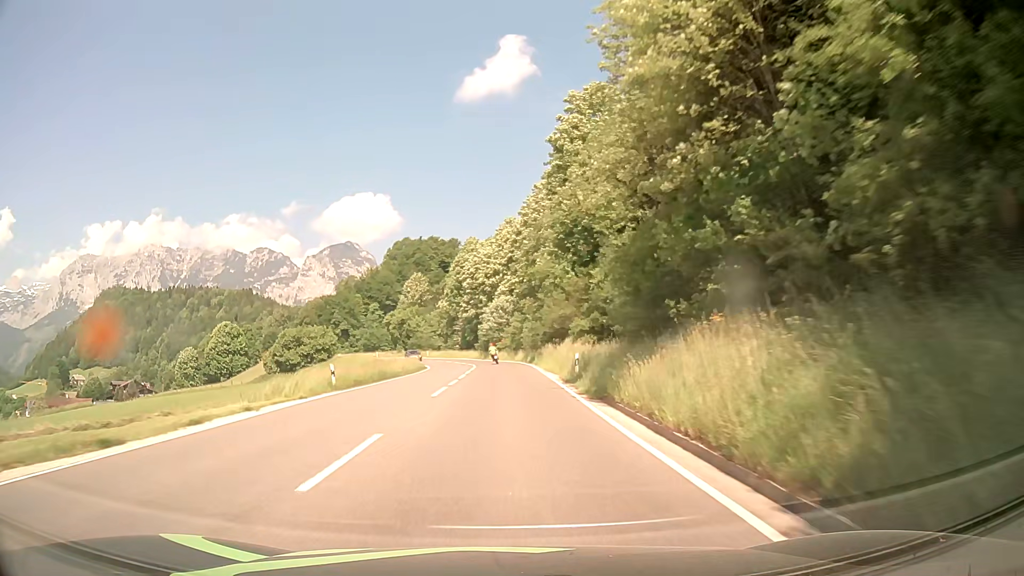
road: primary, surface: asphalt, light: Day
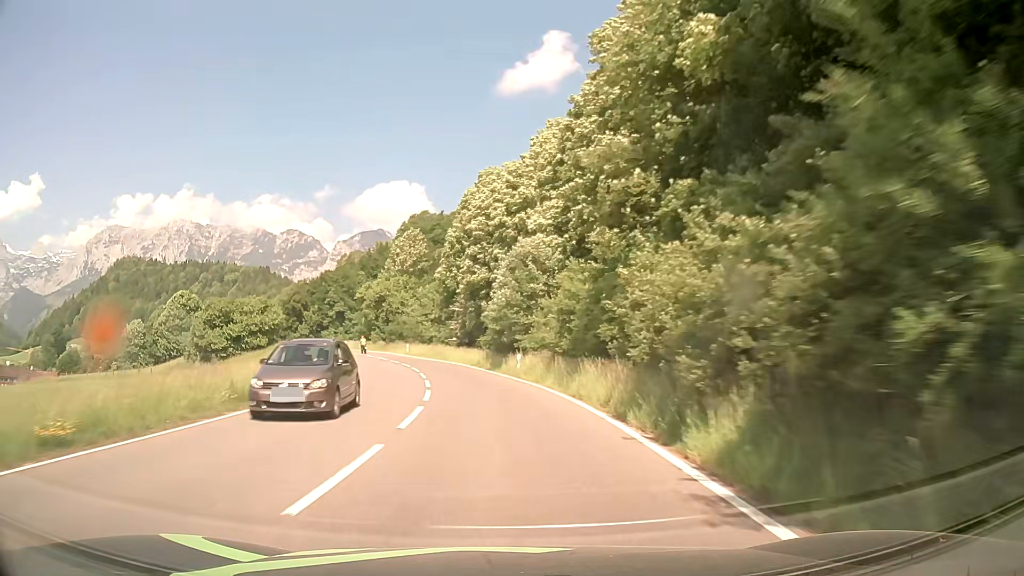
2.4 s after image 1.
(-0.4, +42.9) m; -3°
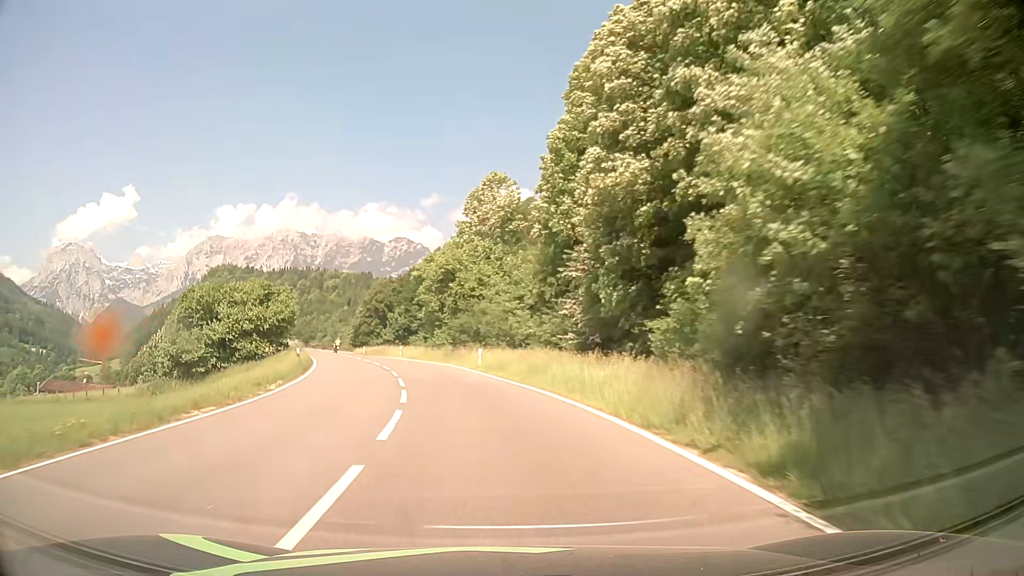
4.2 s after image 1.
(-2.2, +32.1) m; -9°
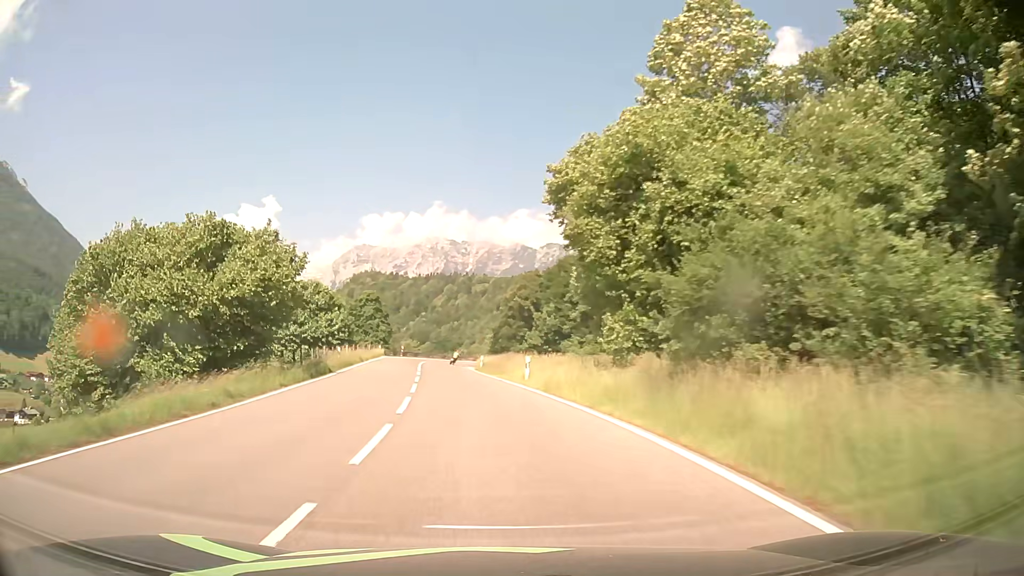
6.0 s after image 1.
(-3.5, +31.9) m; -13°
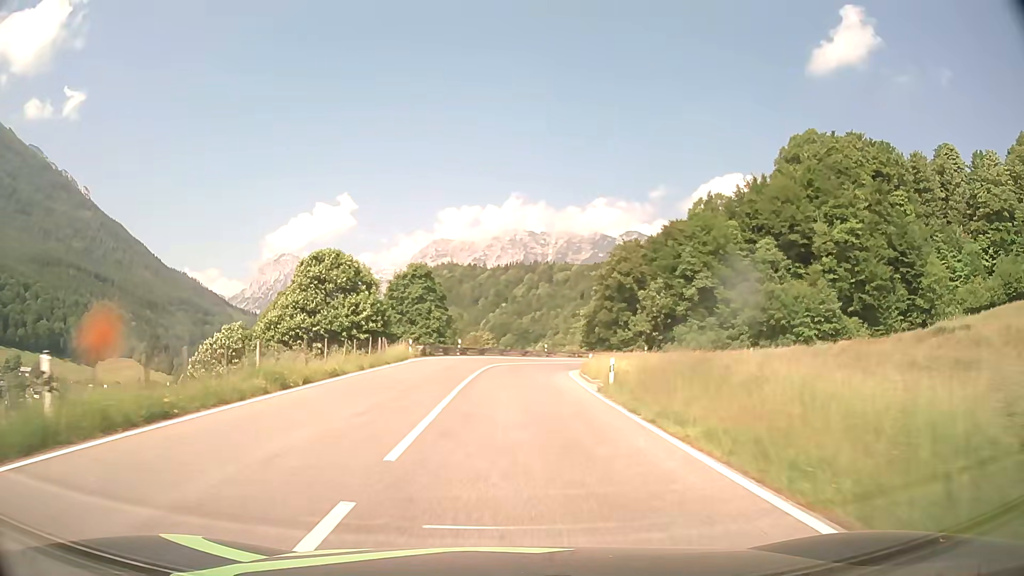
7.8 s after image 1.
(-2.5, +29.9) m; -7°
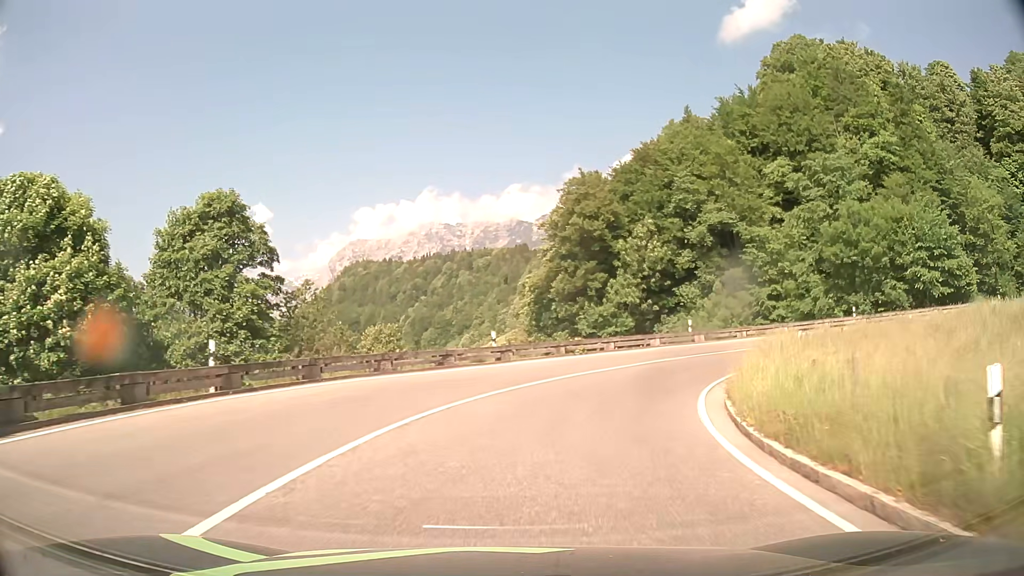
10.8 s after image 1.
(+1.0, +38.5) m; +6°
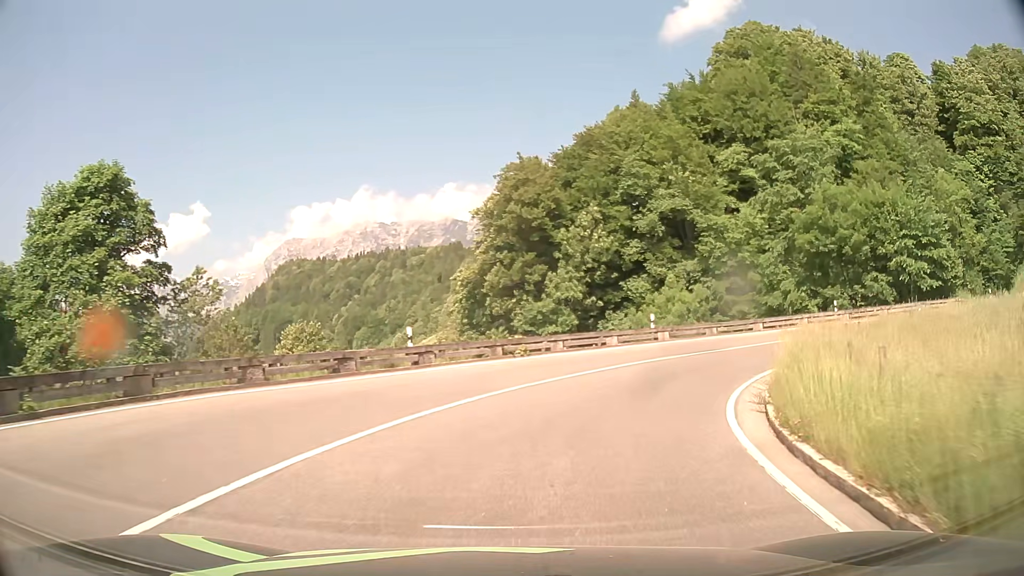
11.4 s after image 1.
(+0.2, +6.3) m; +5°
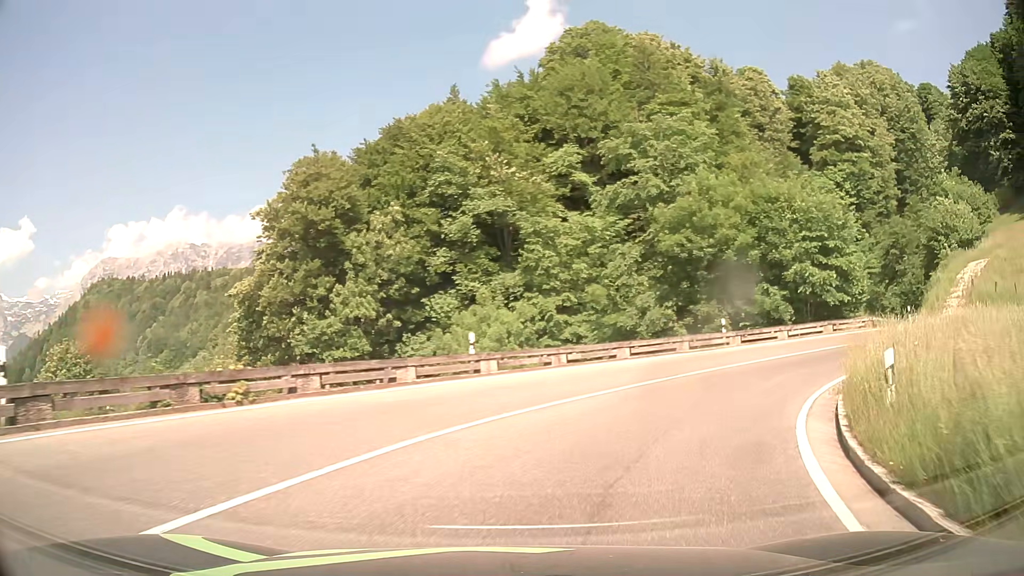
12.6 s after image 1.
(+1.5, +11.3) m; +16°
(+2, +10) (+7, +18) (+15, +24) (+24, +27) (+34, +26) (+43, +22) (+50, +15) (+55, +6) (+58, -3) (+62, -13) m
